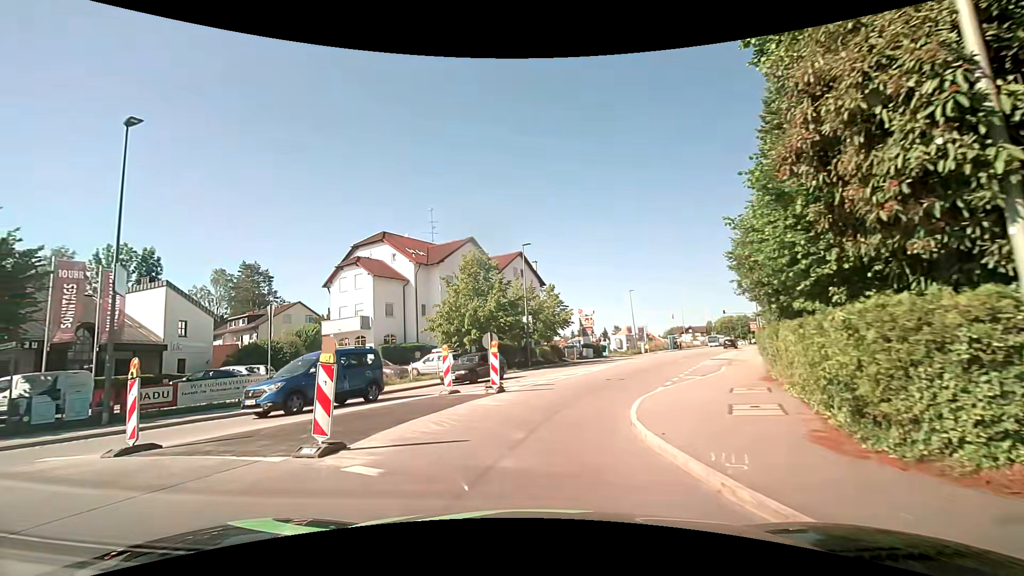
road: tertiary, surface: asphalt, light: Day
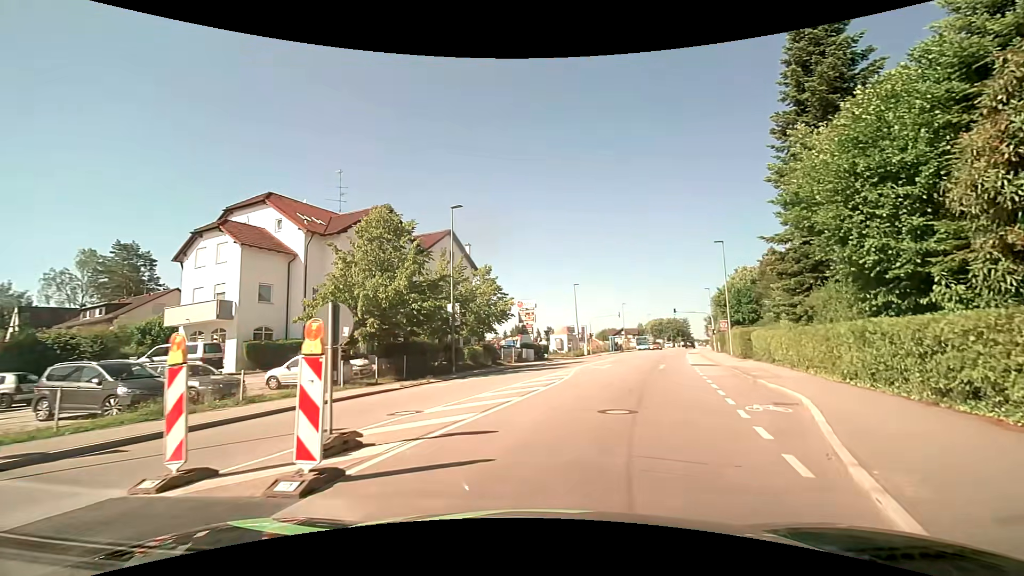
(-0.2, +11.1) m; +6°
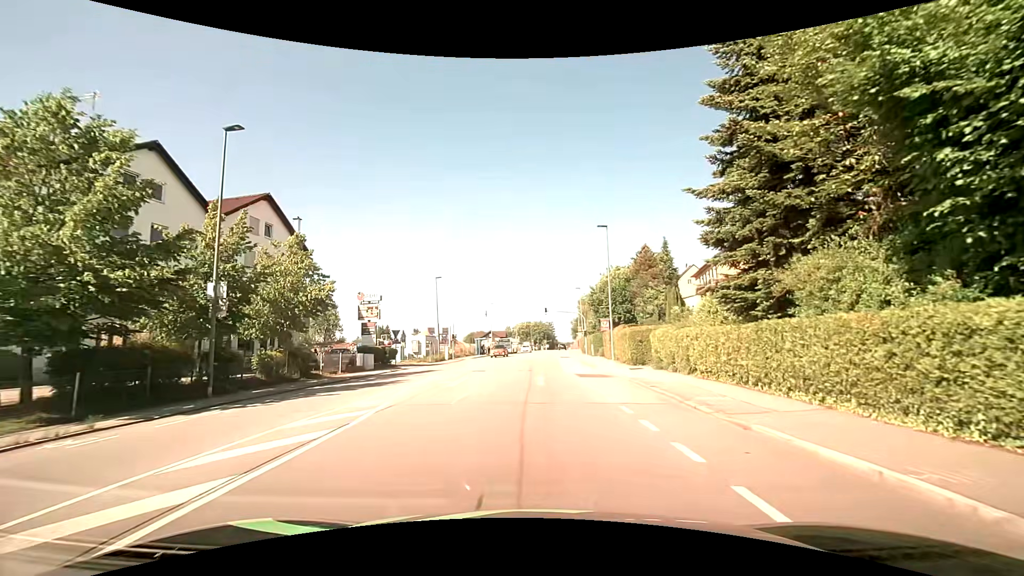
(+1.5, +10.0) m; +14°
